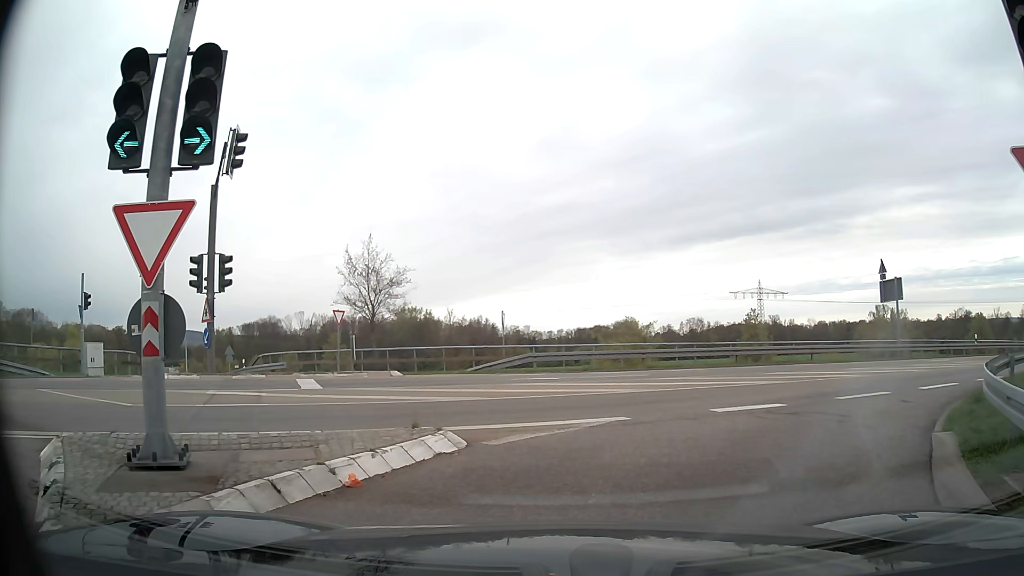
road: trunk_link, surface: asphalt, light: Day
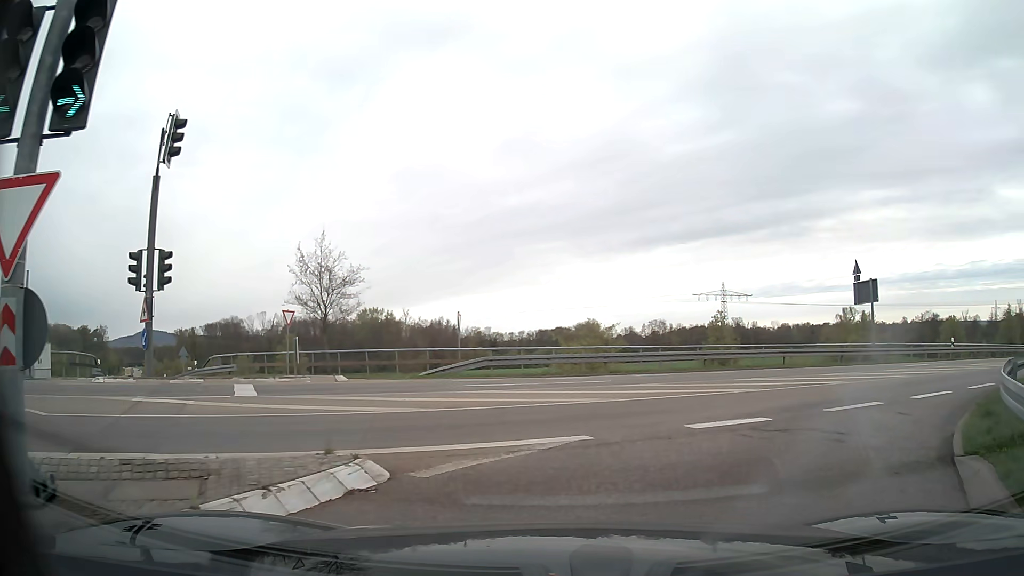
(0.0, +1.6) m; +3°
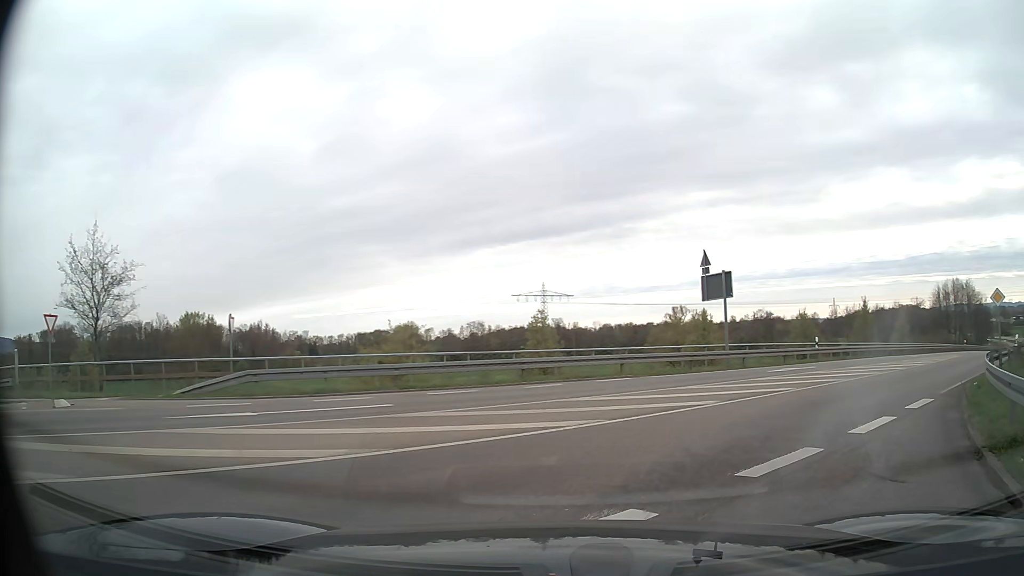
(+0.8, +5.4) m; +15°
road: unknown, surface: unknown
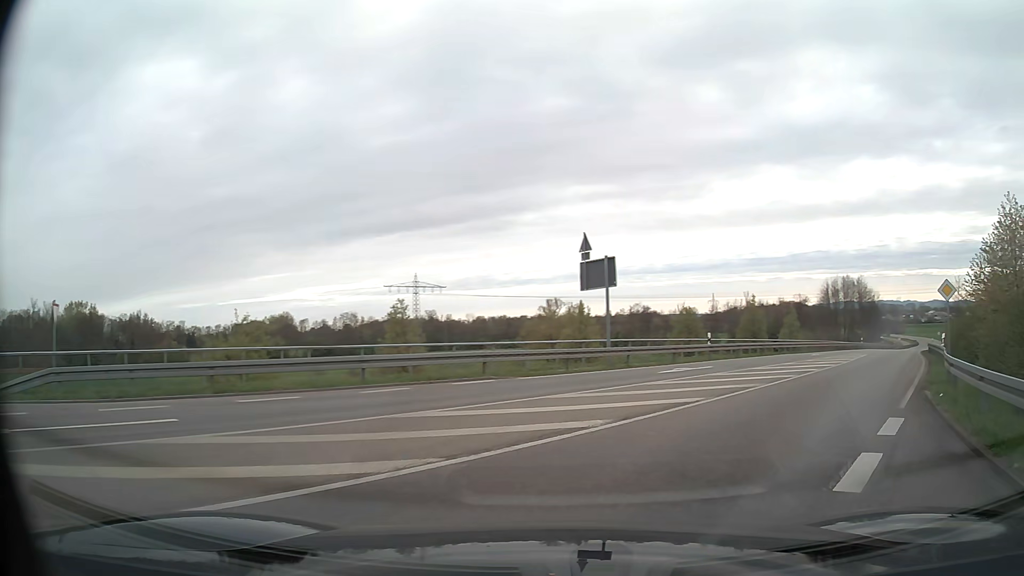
(+0.4, +3.8) m; +12°
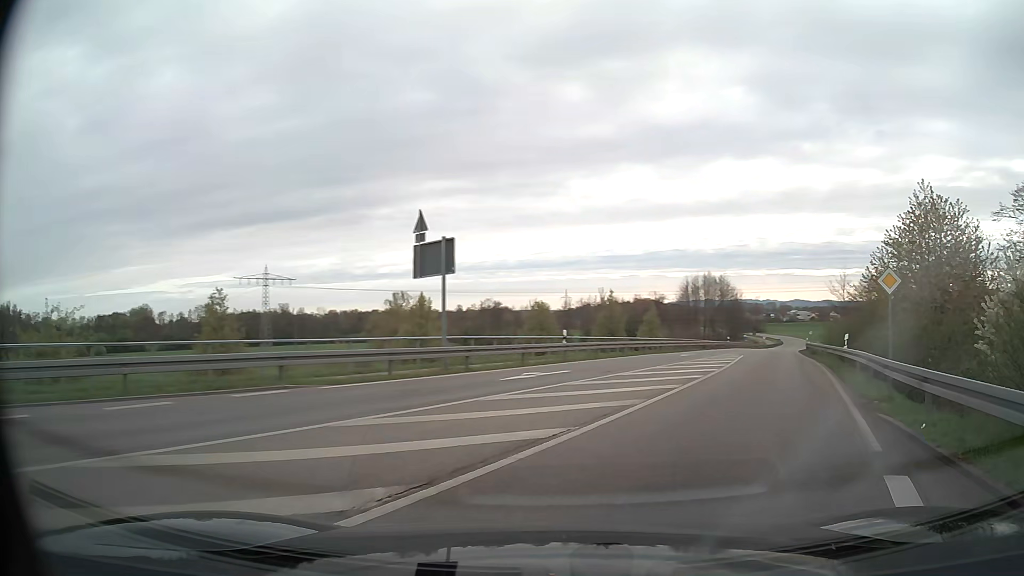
(+0.5, +4.5) m; +13°
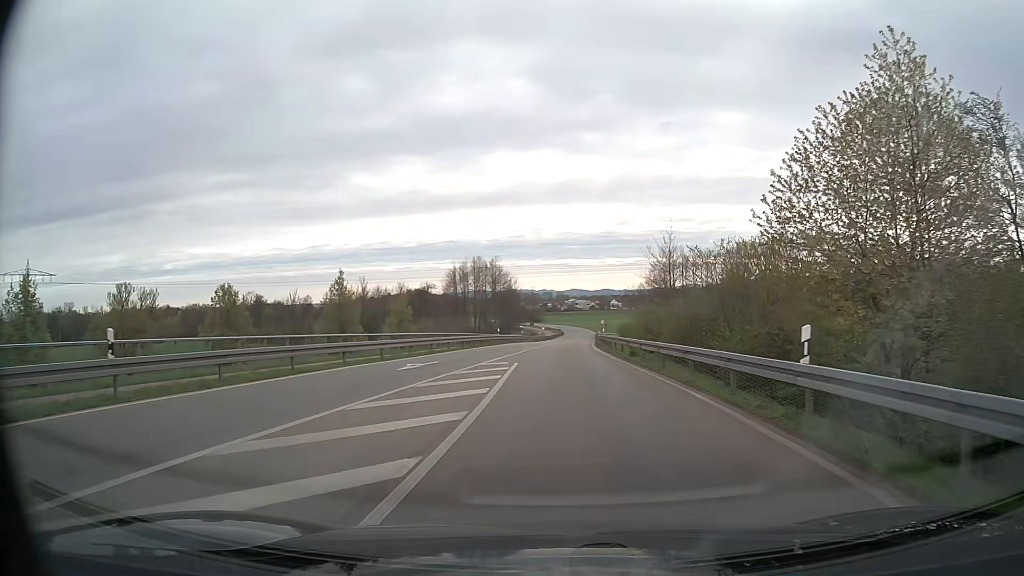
(+4.1, +17.0) m; +18°
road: secondary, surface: asphalt
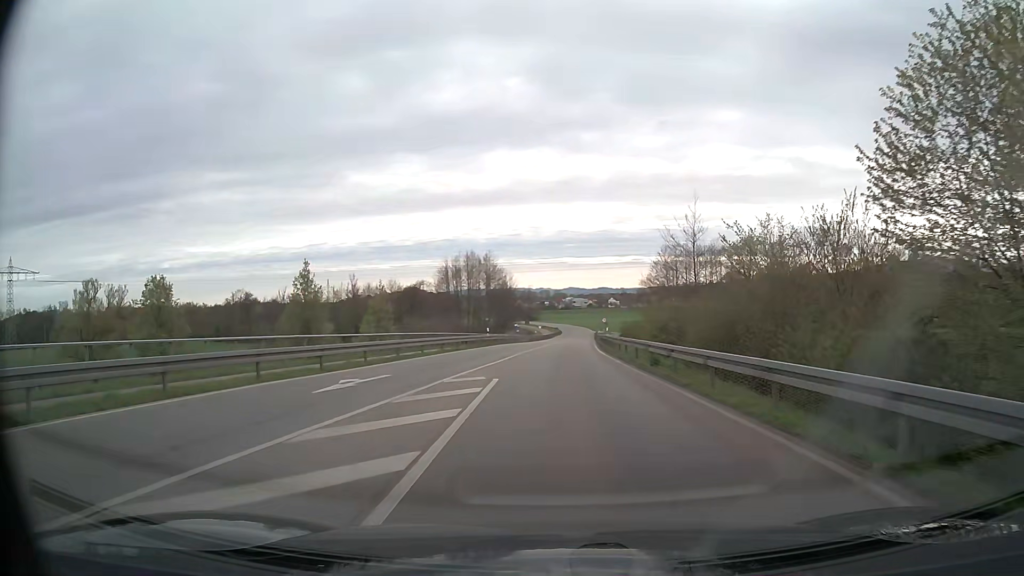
(0.0, +7.1) m; 0°
